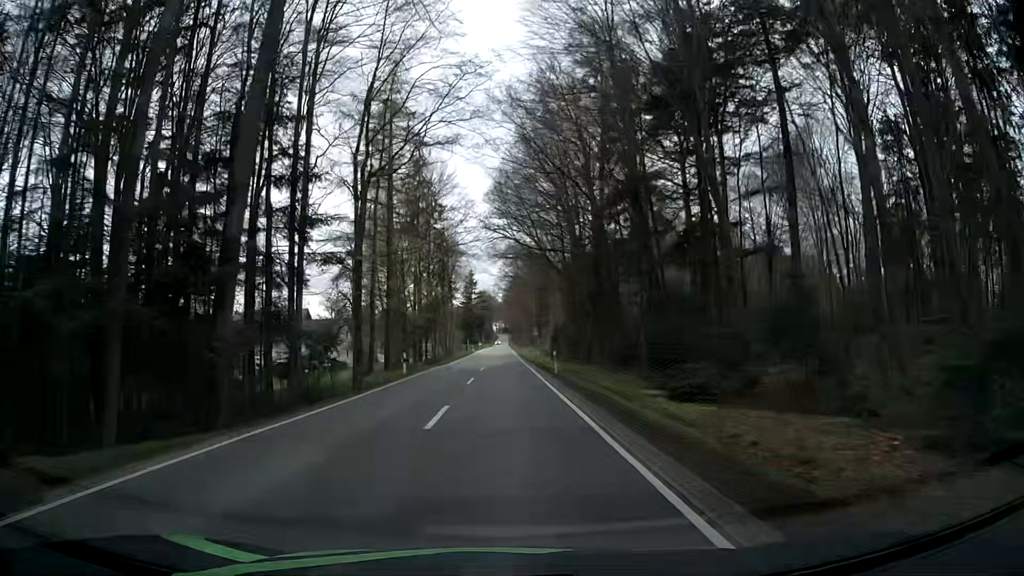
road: secondary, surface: asphalt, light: Day
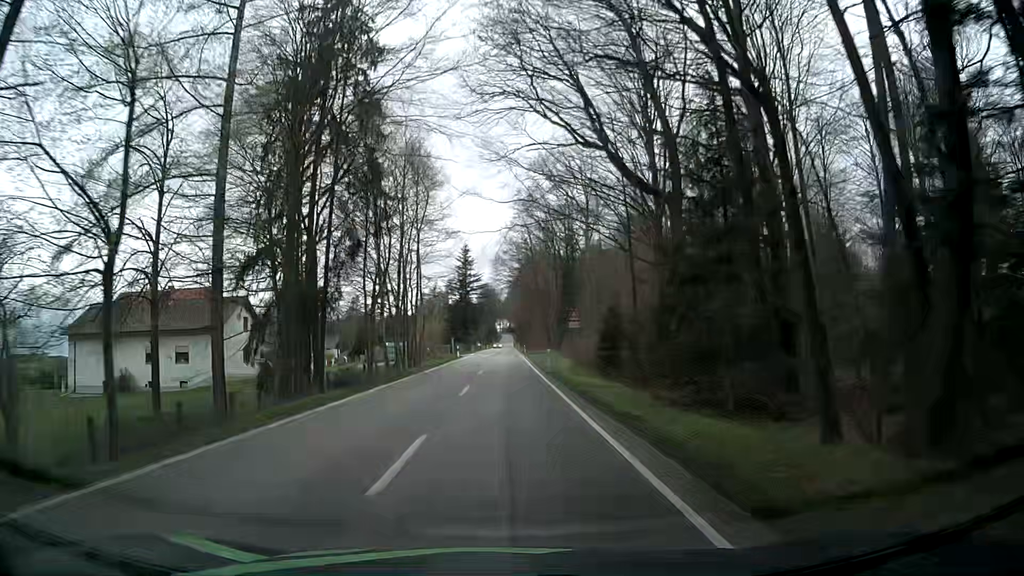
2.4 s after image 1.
(0.0, +40.6) m; -1°
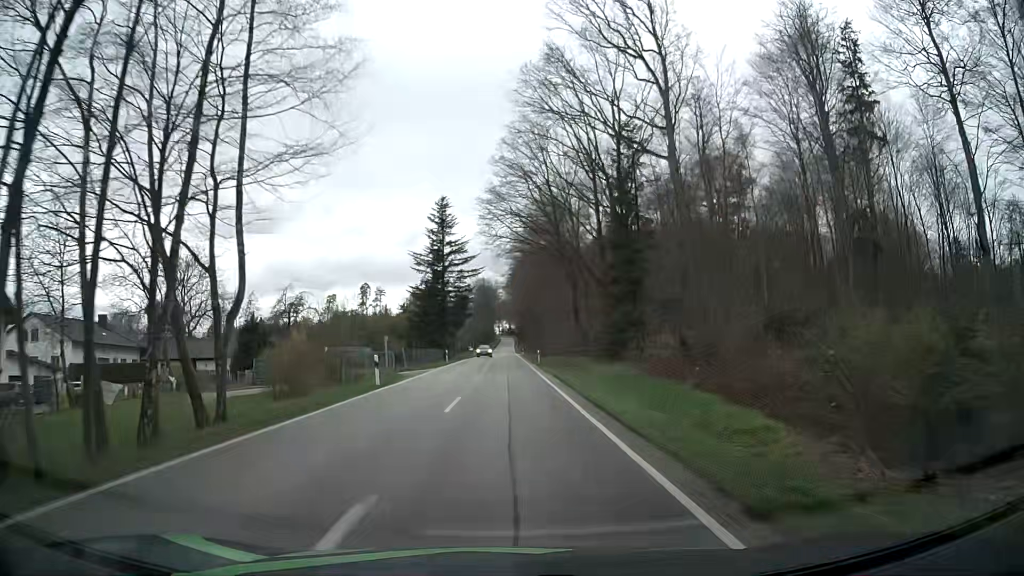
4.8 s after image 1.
(+0.3, +40.3) m; 0°
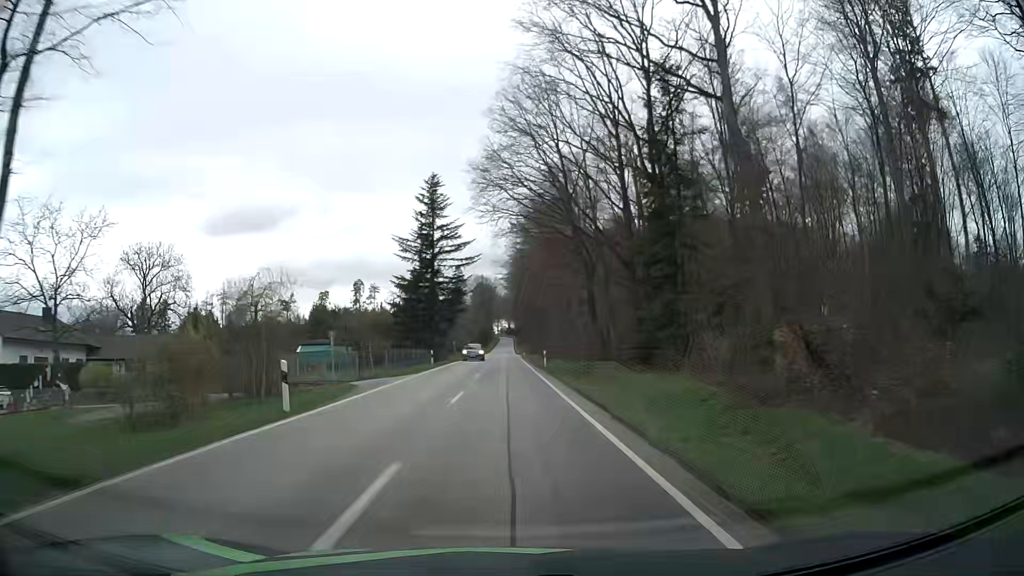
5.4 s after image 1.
(0.0, +10.0) m; 0°
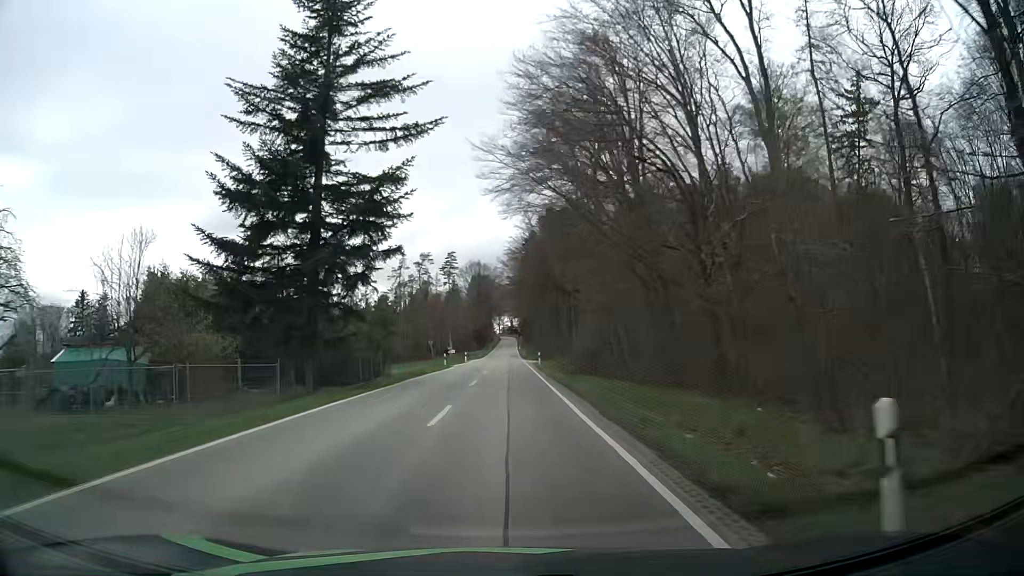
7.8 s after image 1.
(+0.1, +39.9) m; 0°
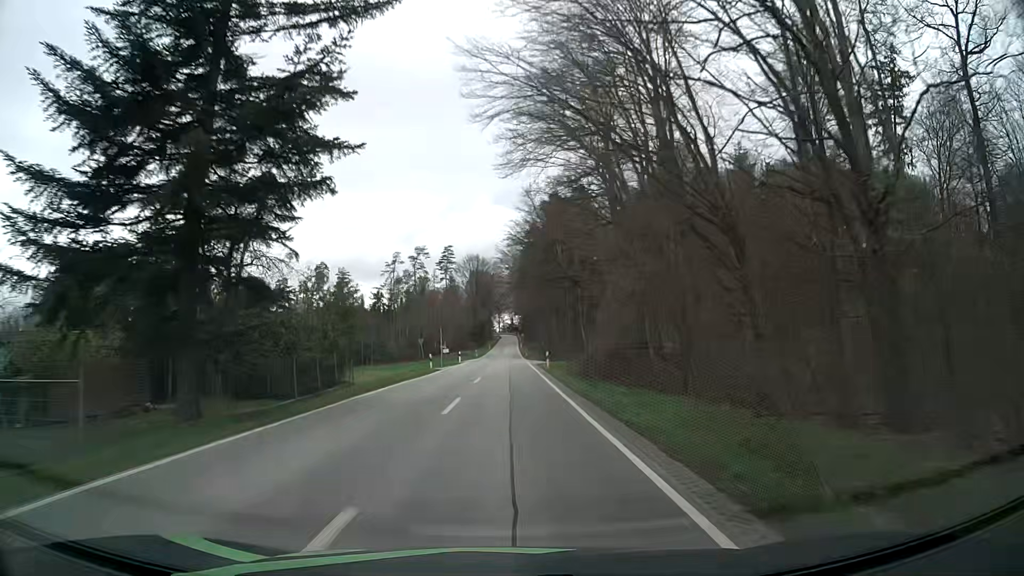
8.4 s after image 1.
(+0.1, +10.0) m; 0°
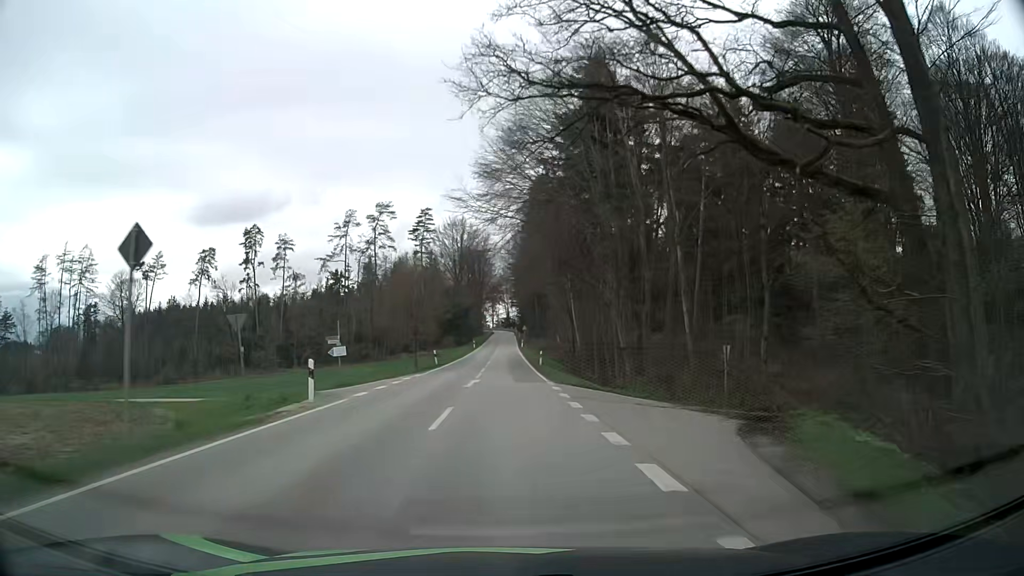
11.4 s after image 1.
(-0.2, +50.4) m; 0°
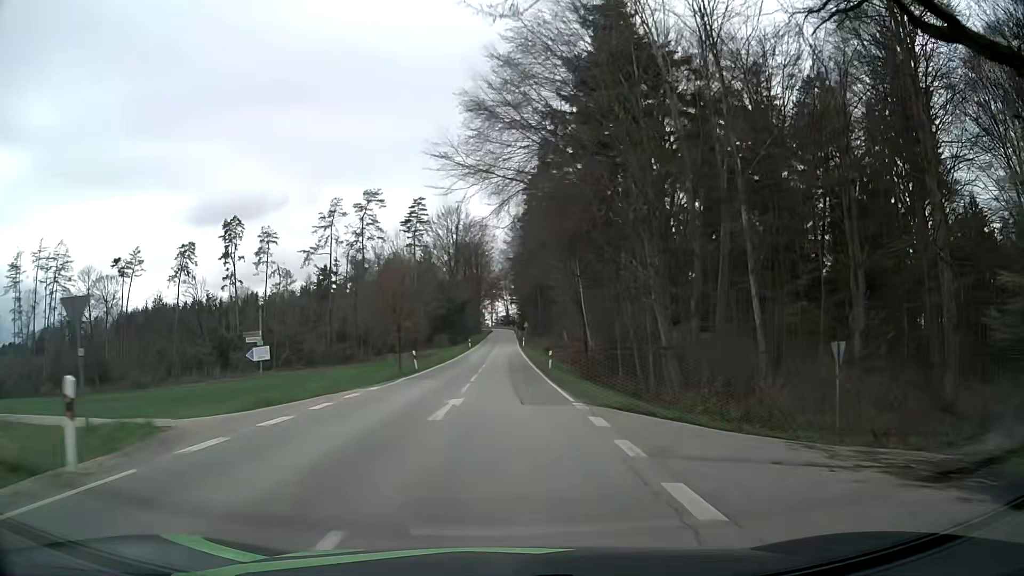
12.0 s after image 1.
(0.0, +10.2) m; 0°
(0, +10) (0, +20) (0, +30) (0, +40) (0, +50) (0, +60) (0, +70) (+1, +80) (+1, +90) (+1, +100) m
